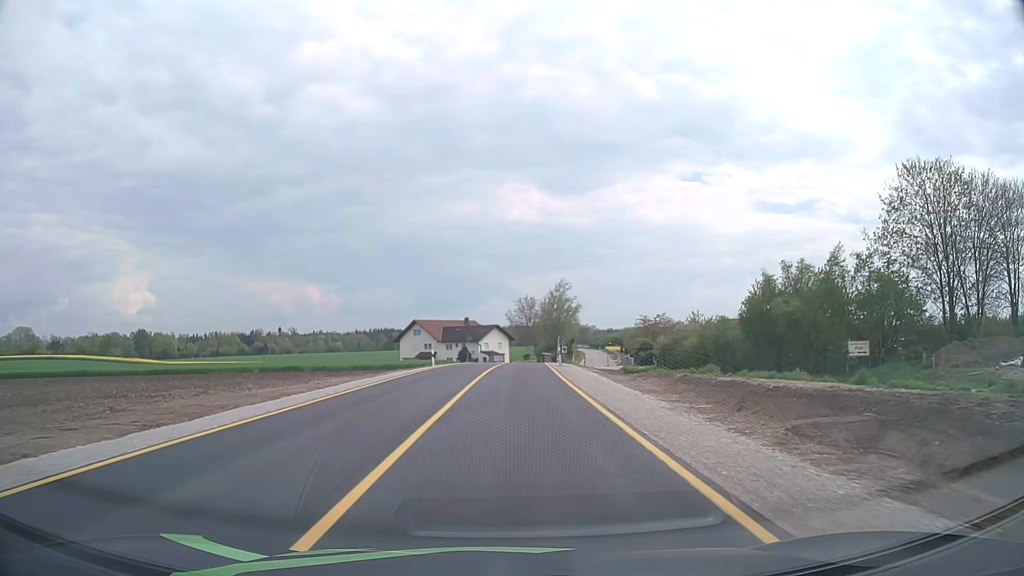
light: Day
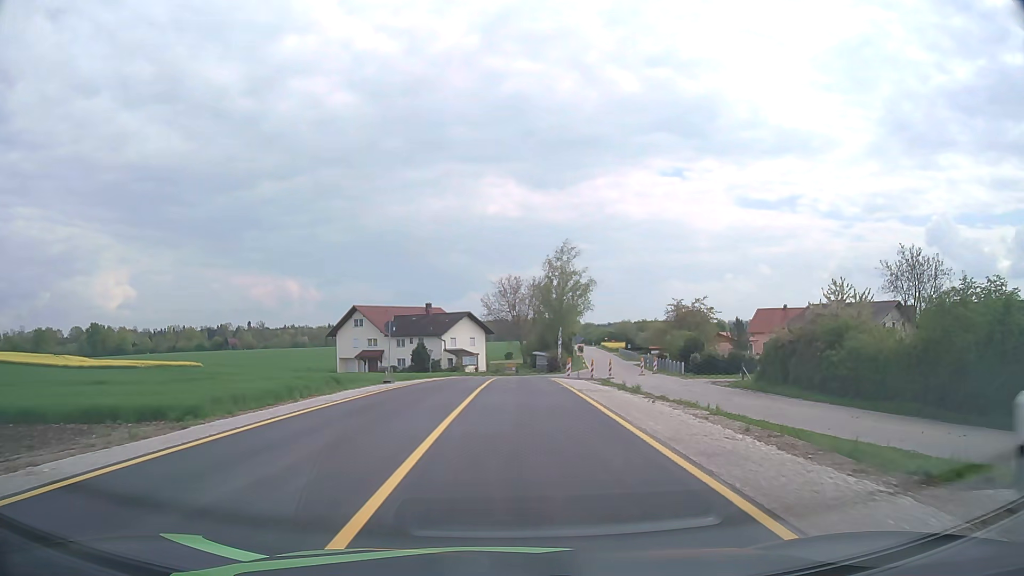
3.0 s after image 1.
(+0.4, +37.9) m; +2°
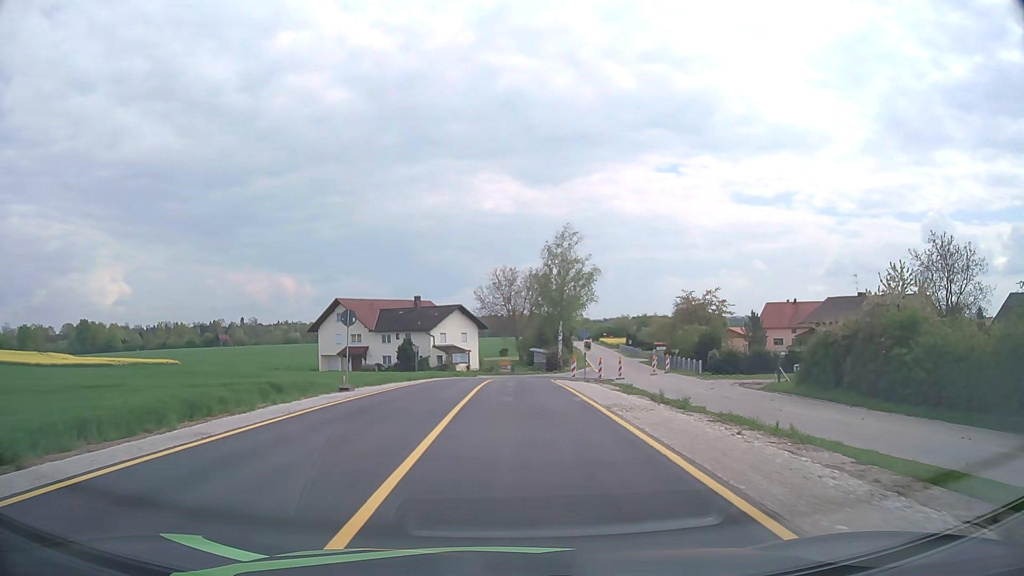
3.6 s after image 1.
(0.0, +7.4) m; 0°
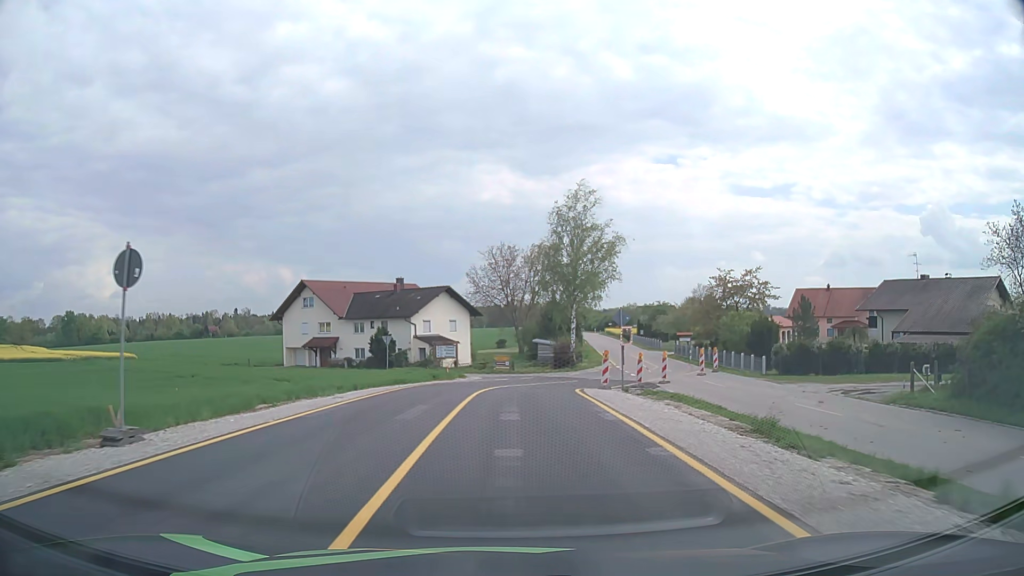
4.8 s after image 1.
(0.0, +14.7) m; 0°
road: secondary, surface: asphalt
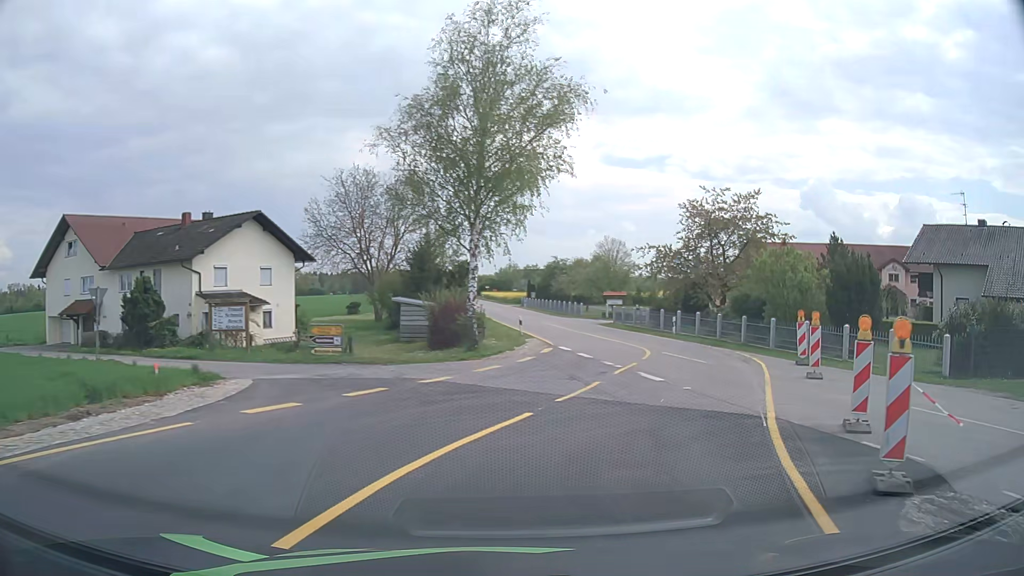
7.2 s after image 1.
(+1.1, +26.5) m; +11°
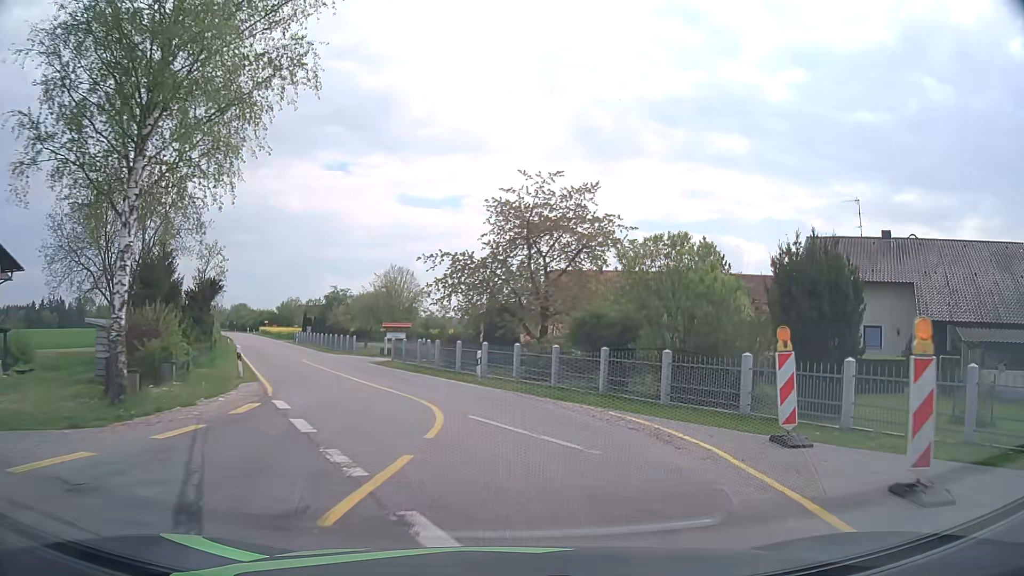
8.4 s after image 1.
(+1.9, +11.9) m; +17°
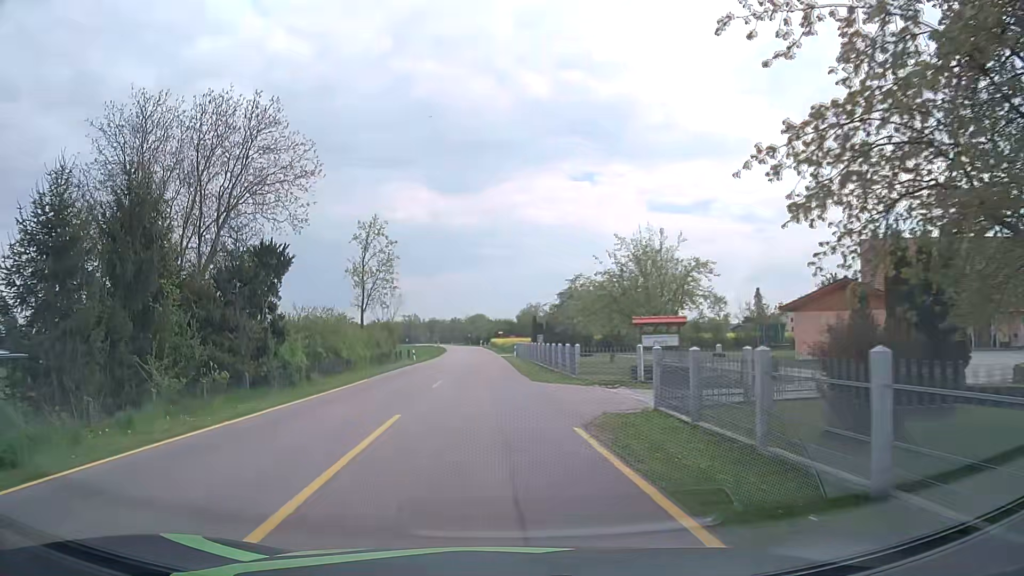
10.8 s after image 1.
(-3.0, +23.4) m; -21°
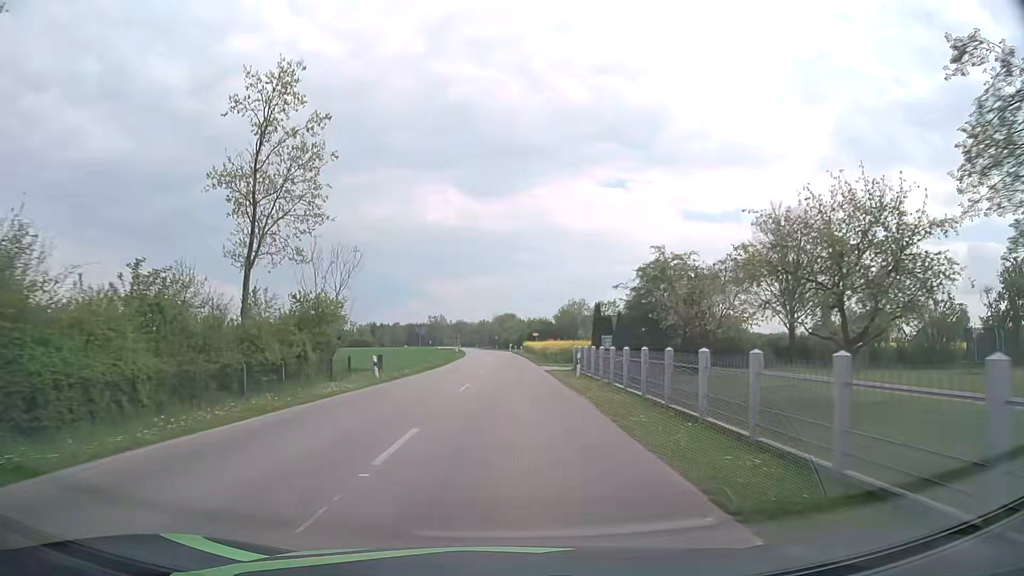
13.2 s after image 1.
(-0.9, +27.7) m; -3°
